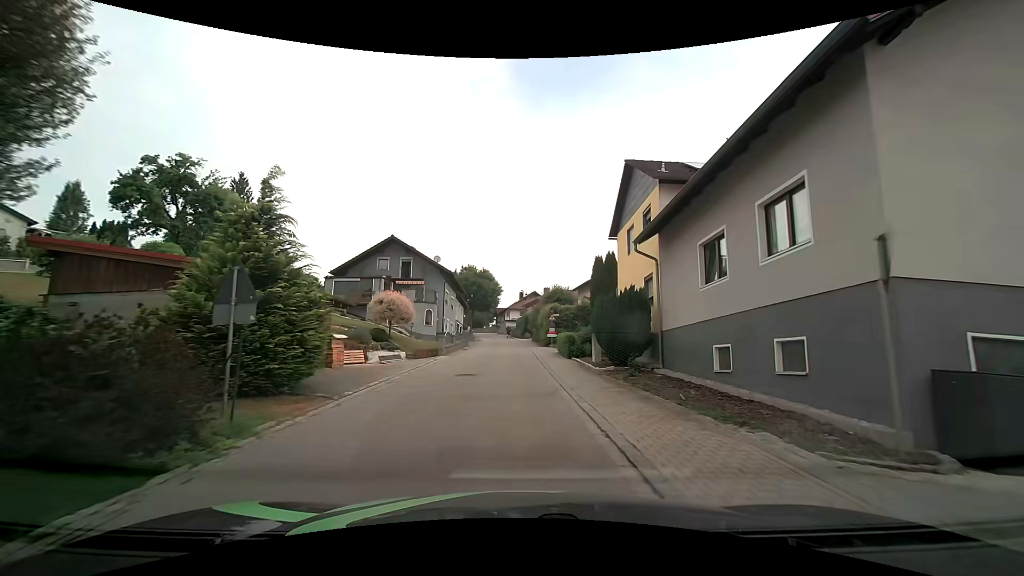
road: tertiary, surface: asphalt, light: Day
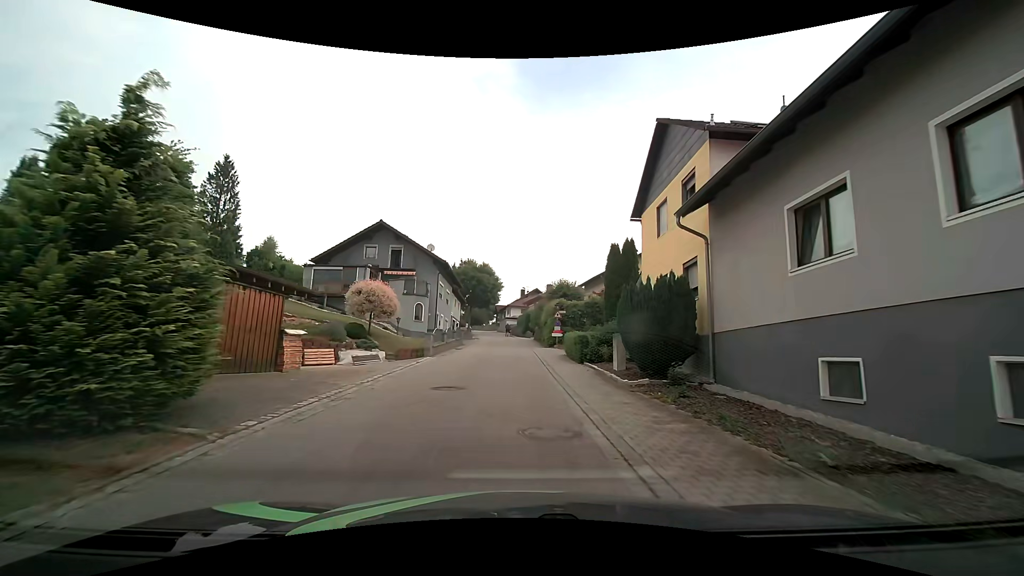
(0.0, +4.4) m; -1°
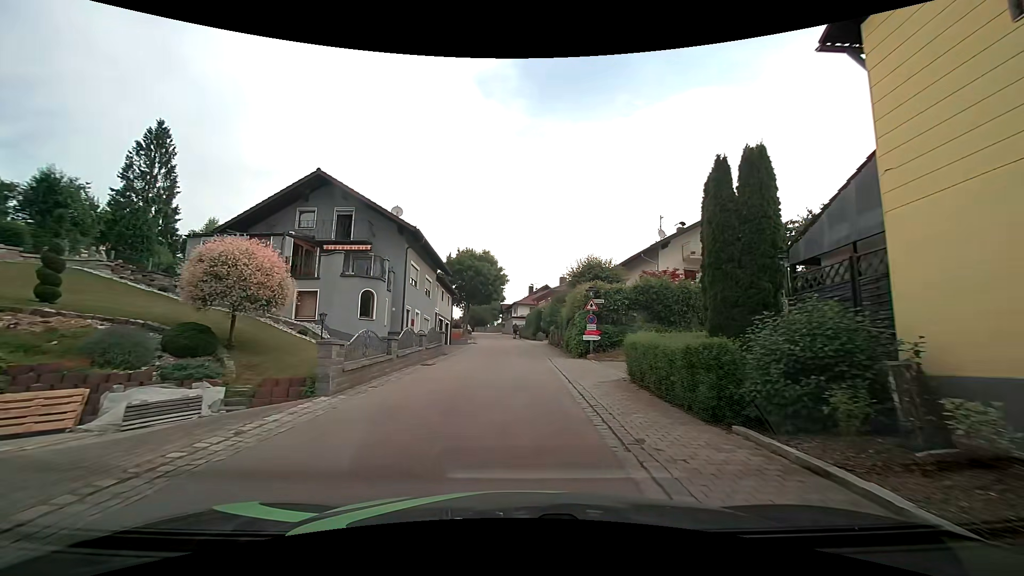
(+0.1, +13.3) m; -1°
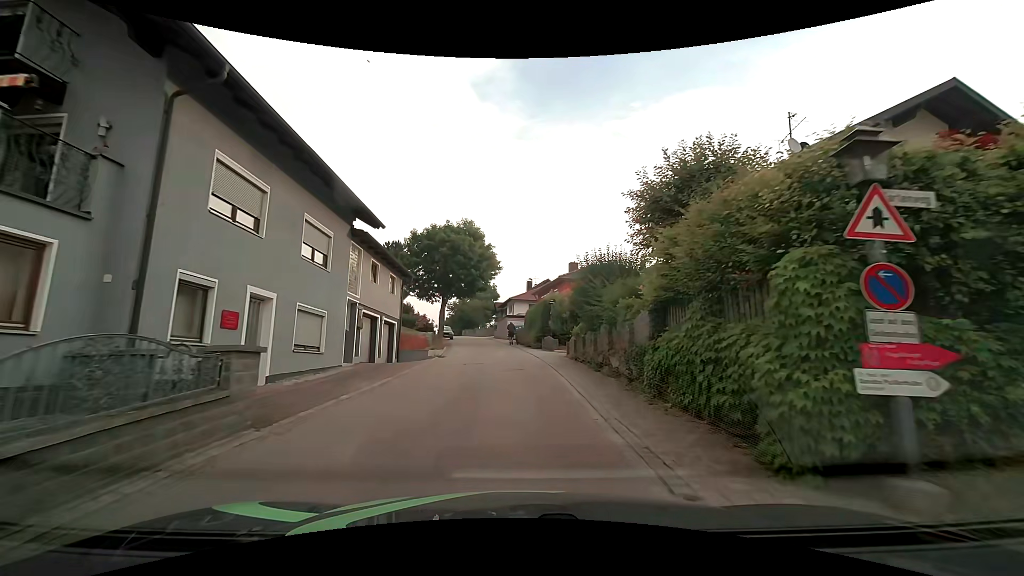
(+0.4, +17.8) m; +2°
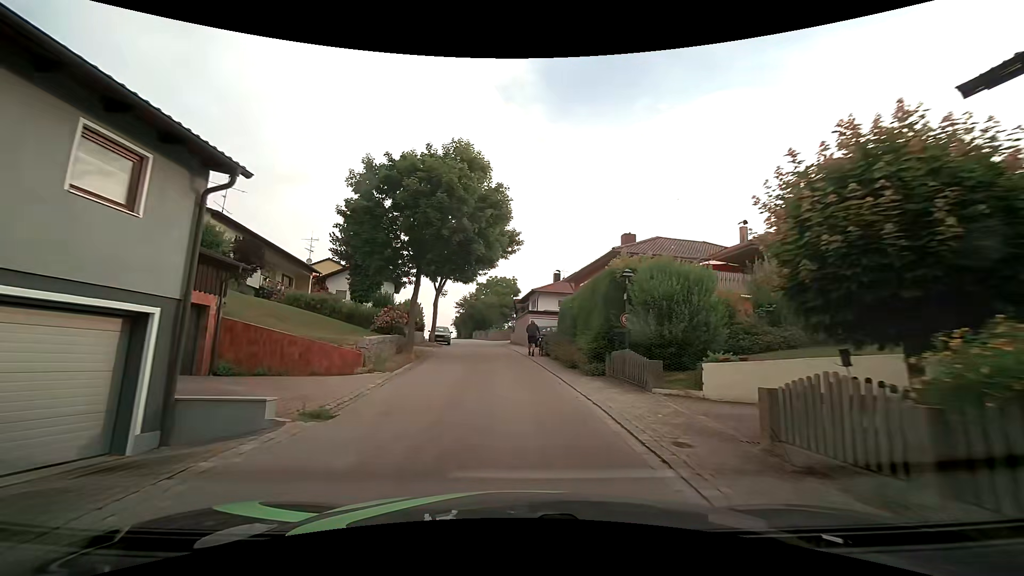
(-0.4, +17.8) m; -3°
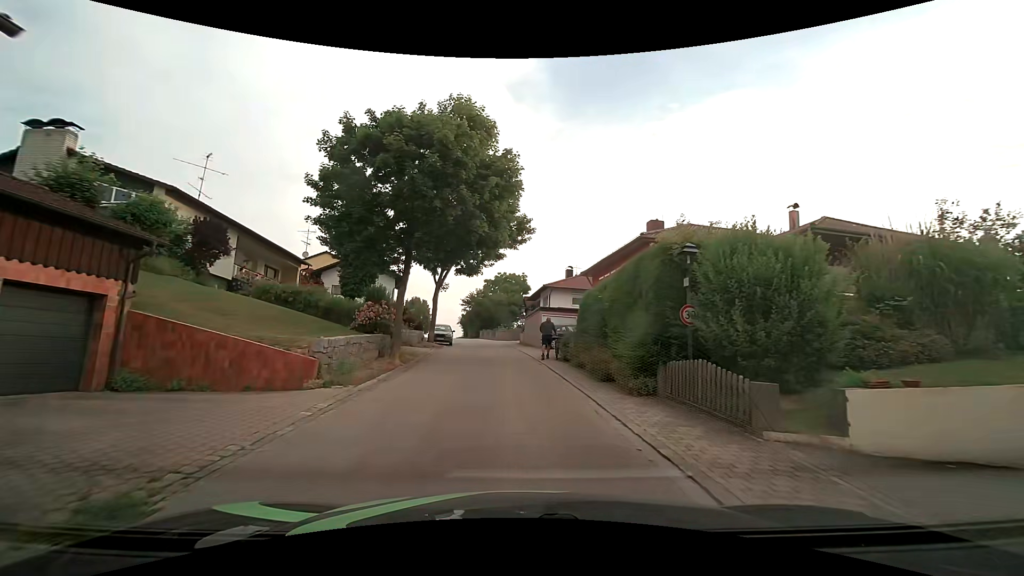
(0.0, +4.5) m; -1°
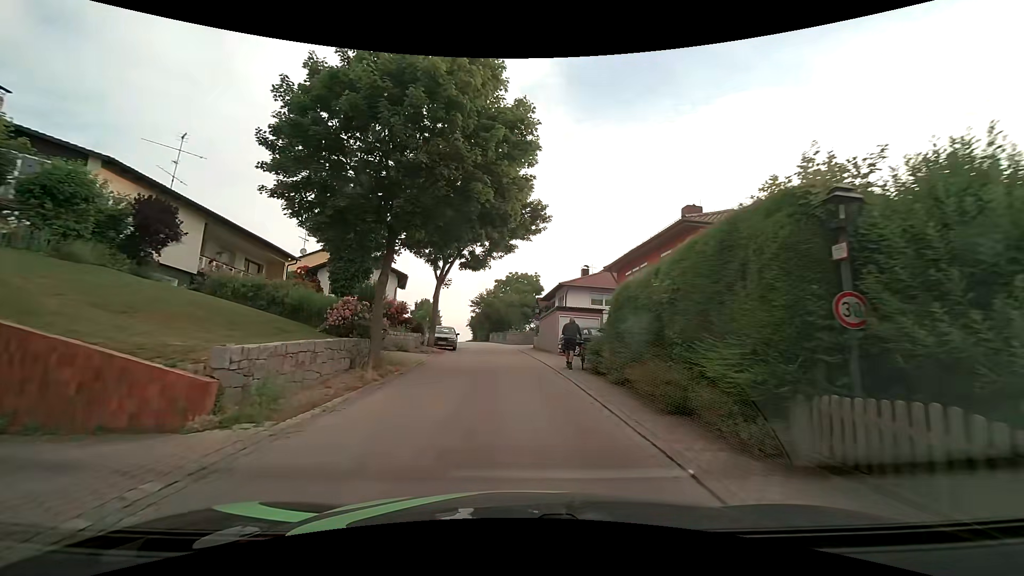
(0.0, +4.5) m; -1°
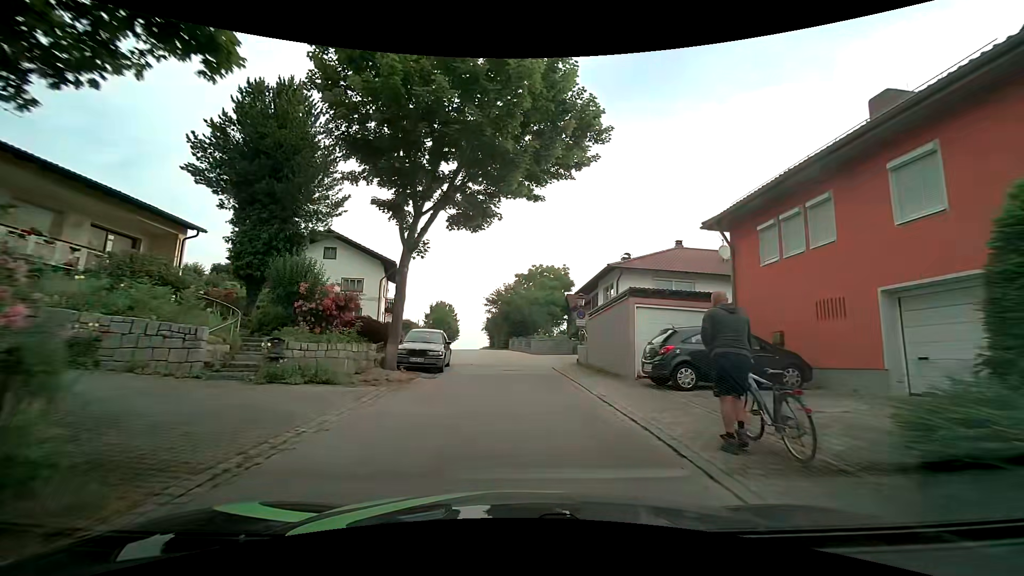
(-0.2, +13.4) m; -3°
(0, +10) (0, +20) (-1, +30) (-2, +40) (-3, +50) (-4, +60) (-5, +70) (-7, +80) (-9, +89) (-10, +99) m
